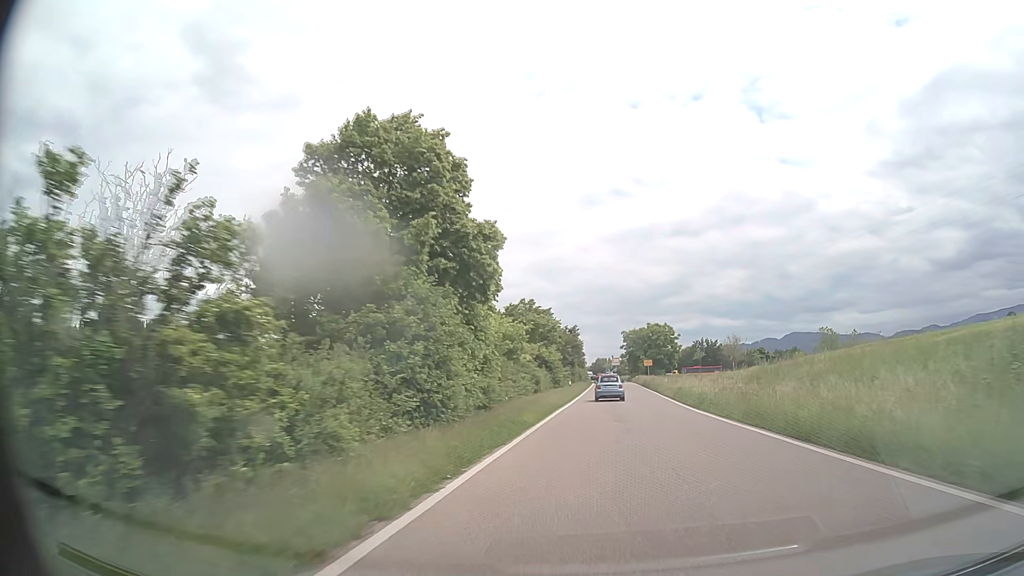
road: trunk_link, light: Day
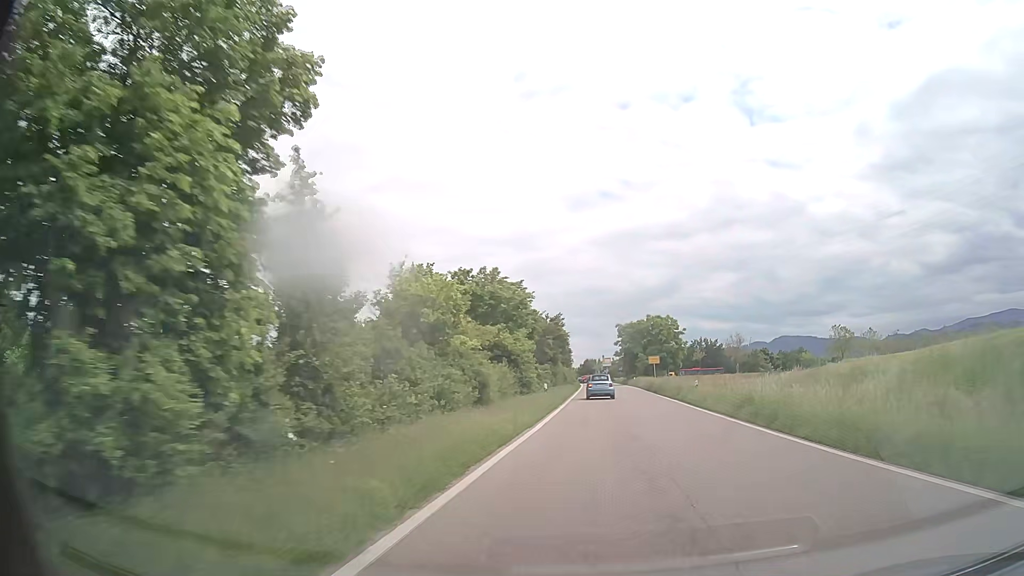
(+0.2, +18.2) m; +1°
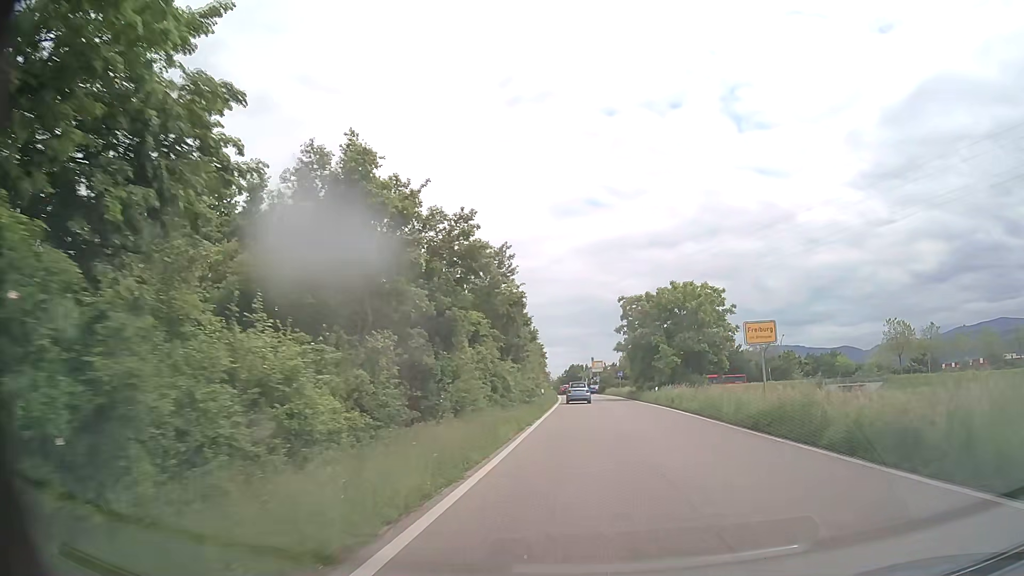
(+0.5, +38.9) m; +1°
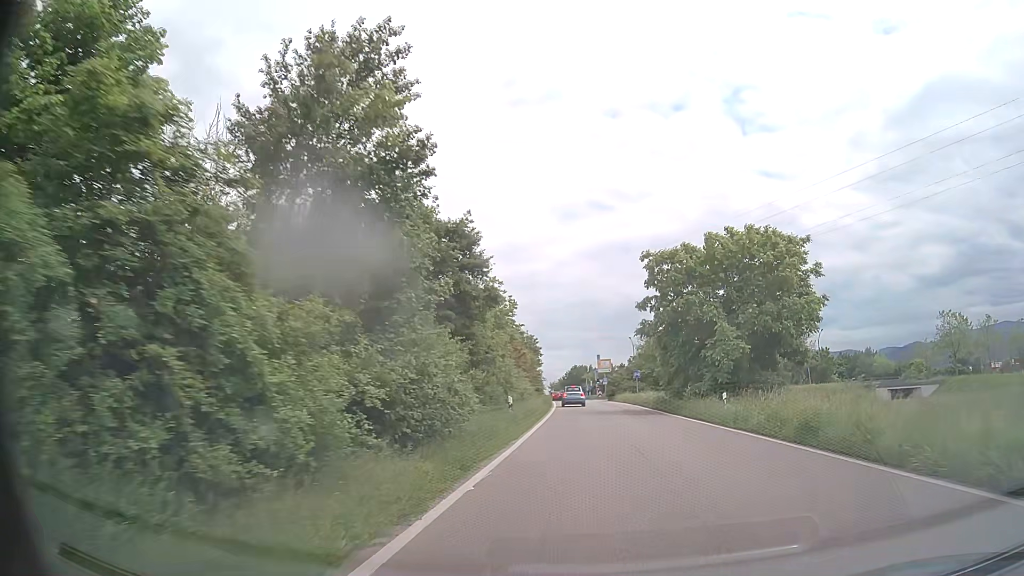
(0.0, +20.5) m; 0°
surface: asphalt
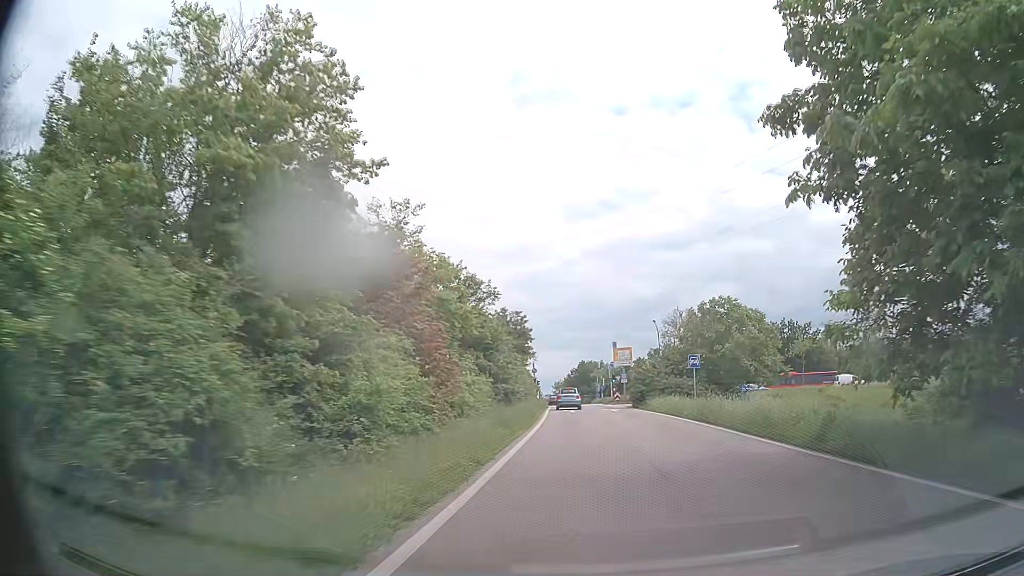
(-0.1, +26.6) m; -1°
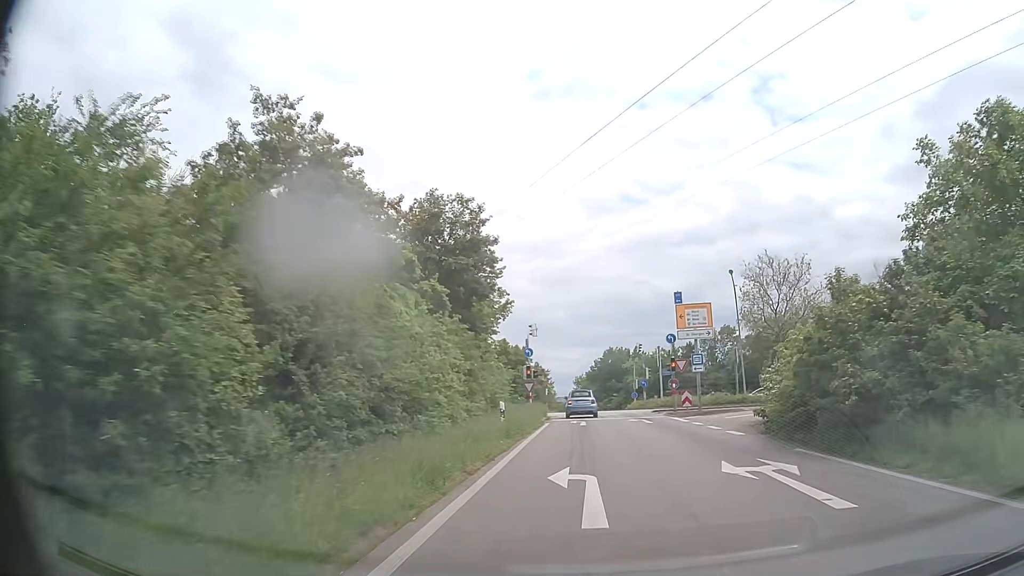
(-0.4, +33.4) m; -2°
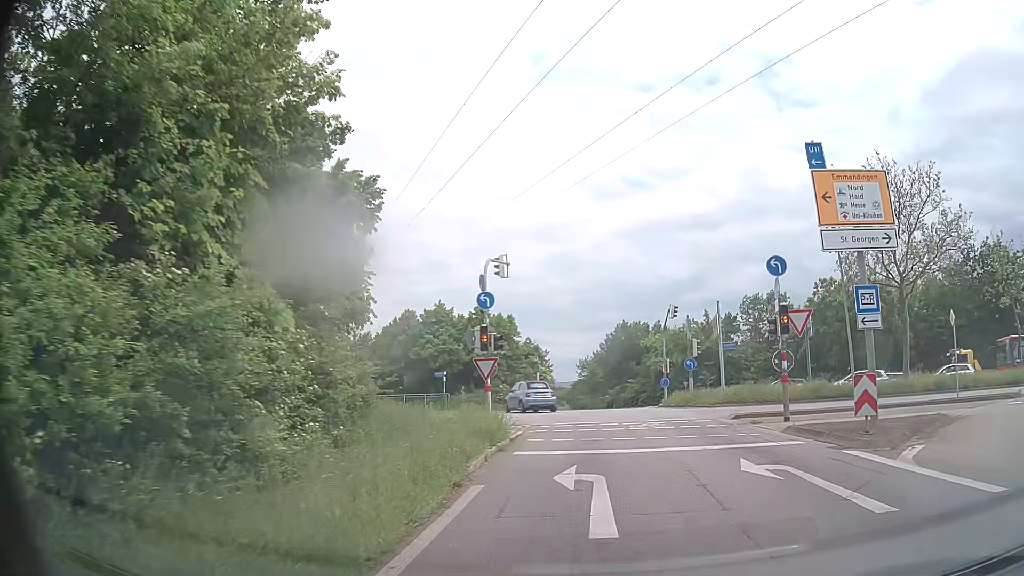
(-0.2, +20.1) m; -1°
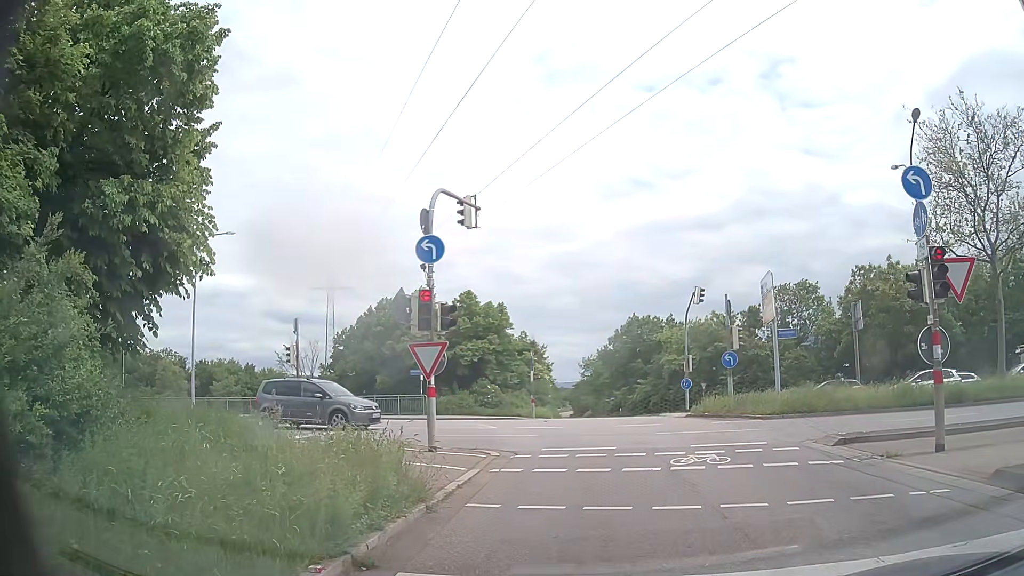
(0.0, +7.8) m; 0°
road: primary_link
(0, +10) (-1, +20) (-5, +29) (-13, +35) (-22, +38) (-32, +39) (-42, +40) (-52, +42) (-62, +44) (-72, +46) m
